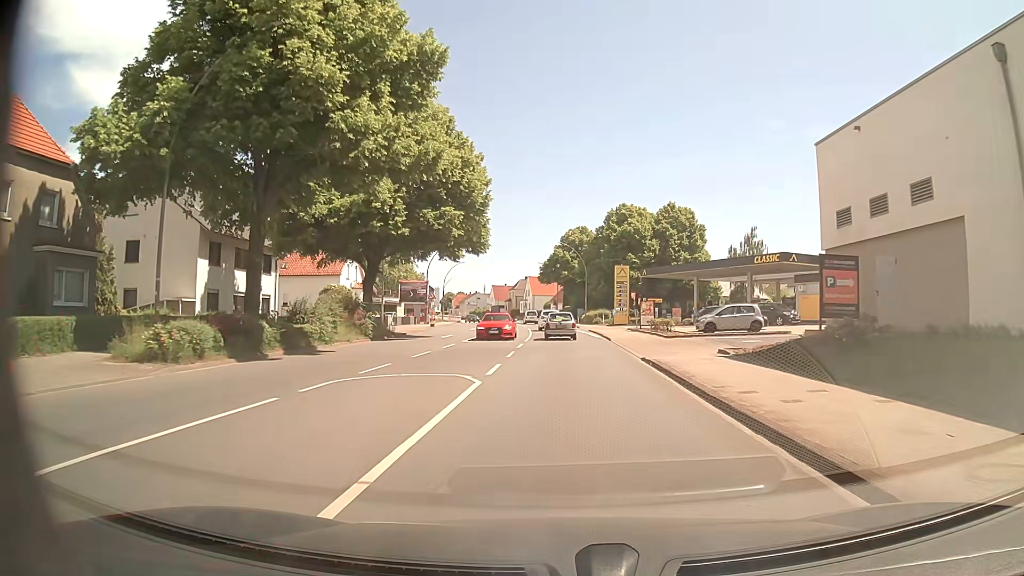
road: primary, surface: asphalt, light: Day
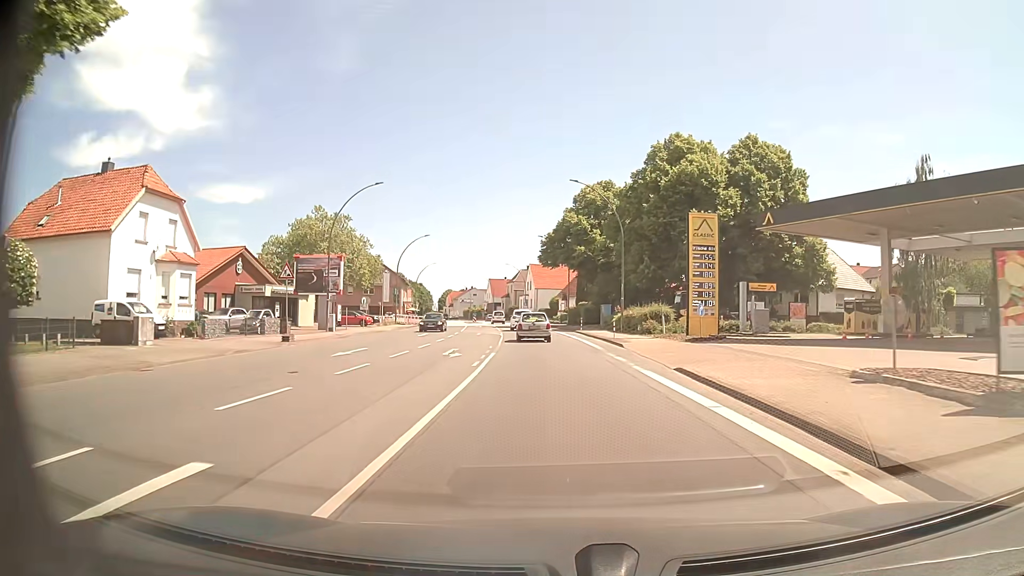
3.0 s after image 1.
(-0.1, +38.4) m; 0°
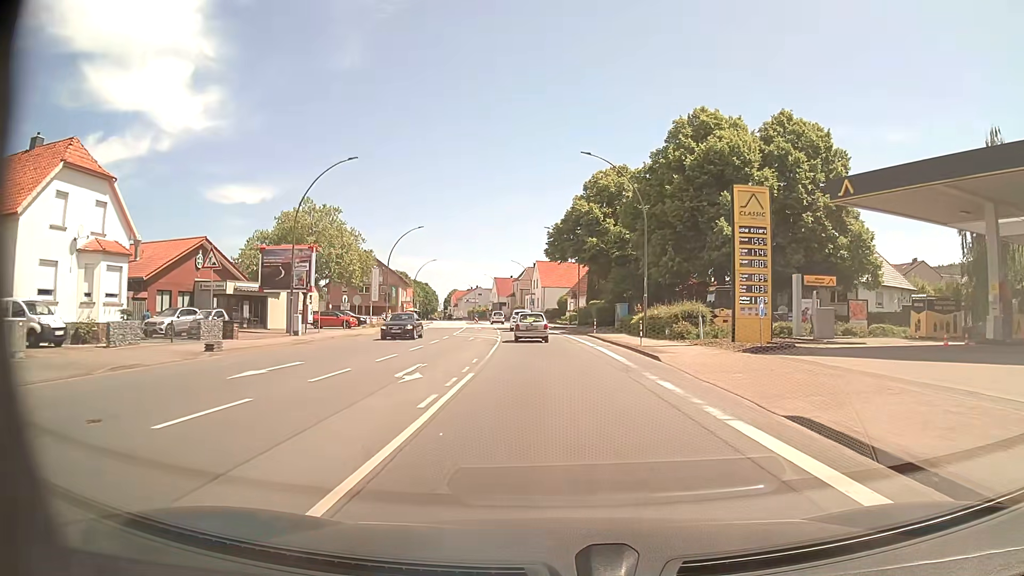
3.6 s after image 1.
(-0.1, +7.7) m; -1°
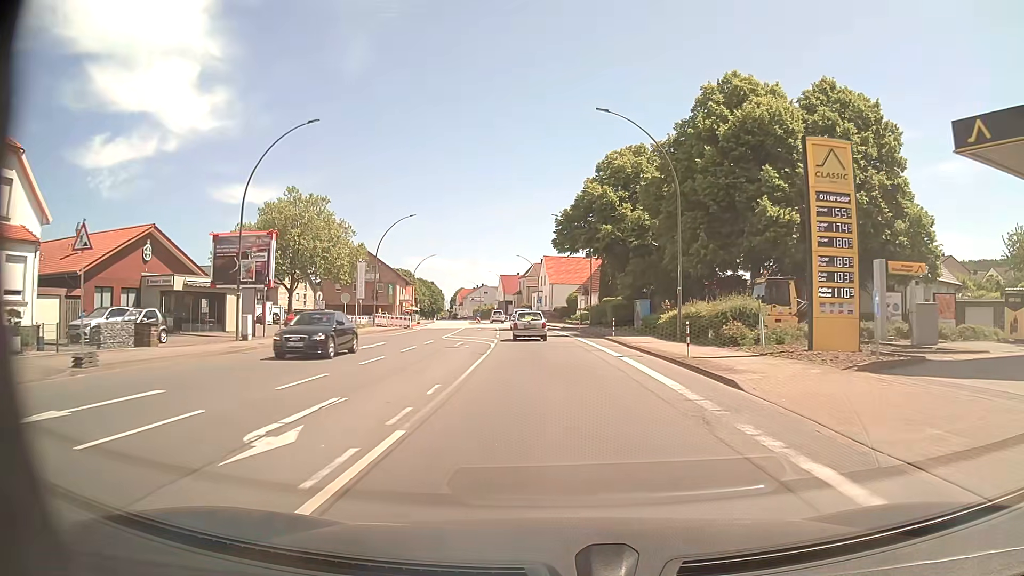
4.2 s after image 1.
(0.0, +7.7) m; -1°
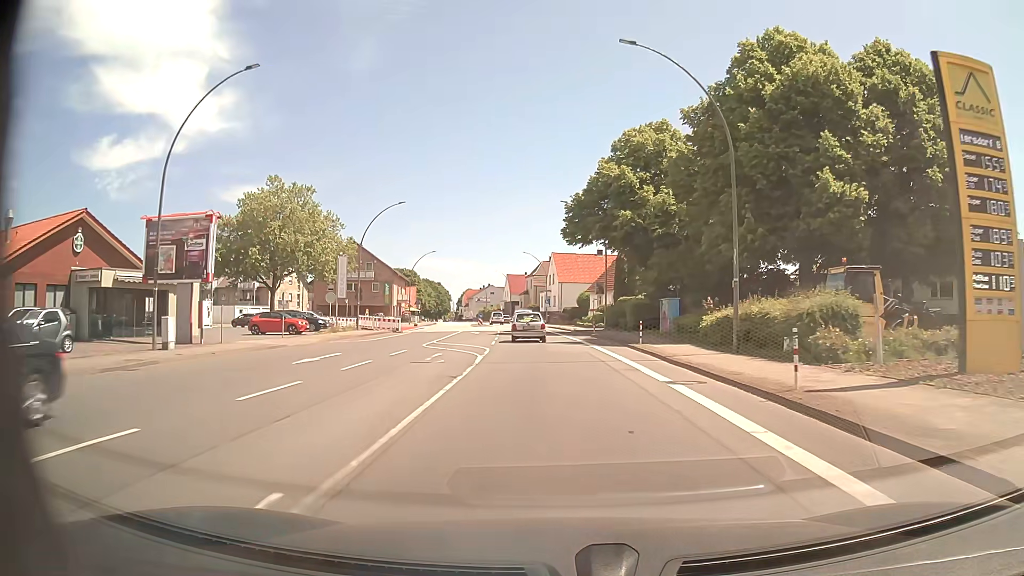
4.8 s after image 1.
(0.0, +7.7) m; -1°
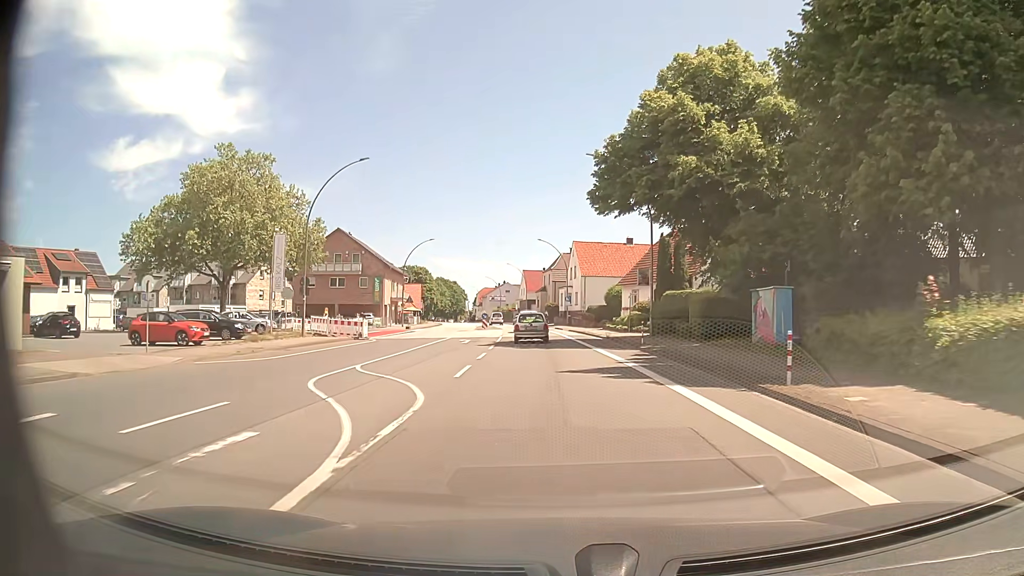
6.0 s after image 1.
(-0.2, +15.5) m; -1°
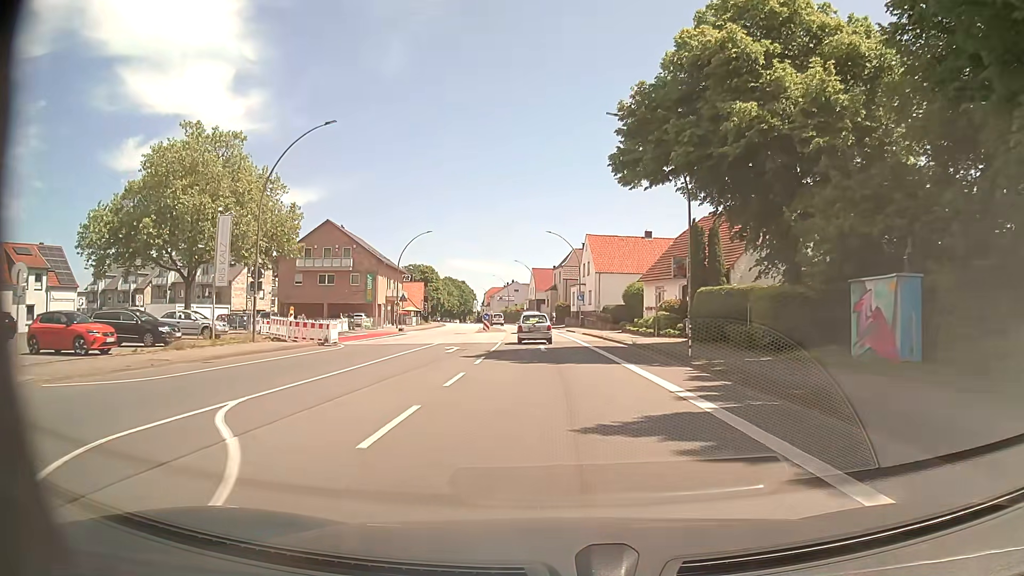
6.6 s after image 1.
(-0.1, +7.8) m; -2°
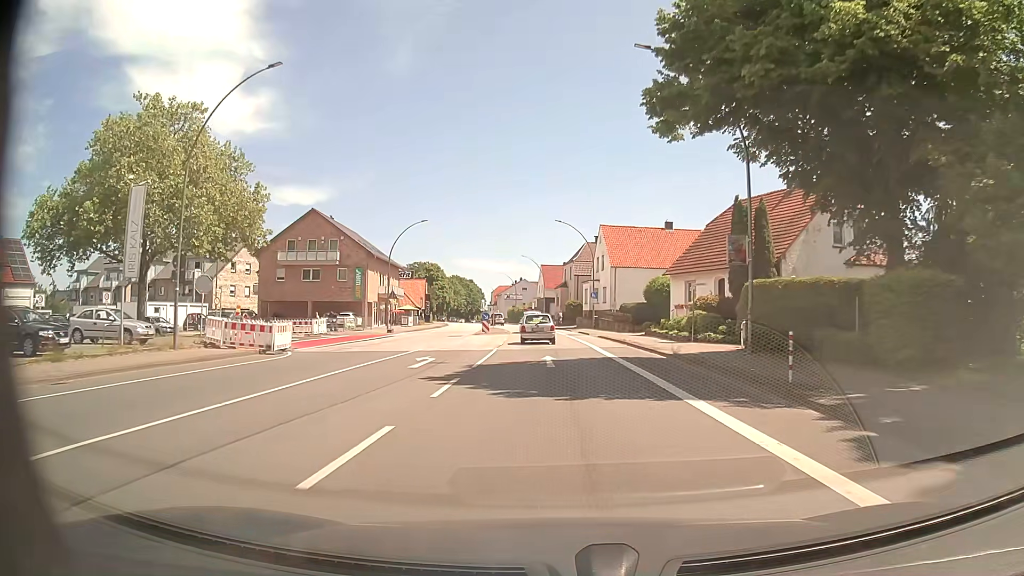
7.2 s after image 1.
(0.0, +7.8) m; -1°
(0, +10) (0, +20) (0, +30) (-1, +40) (-1, +50) (-2, +60) (-3, +70) (-4, +80) (-6, +90) (-7, +100) m
